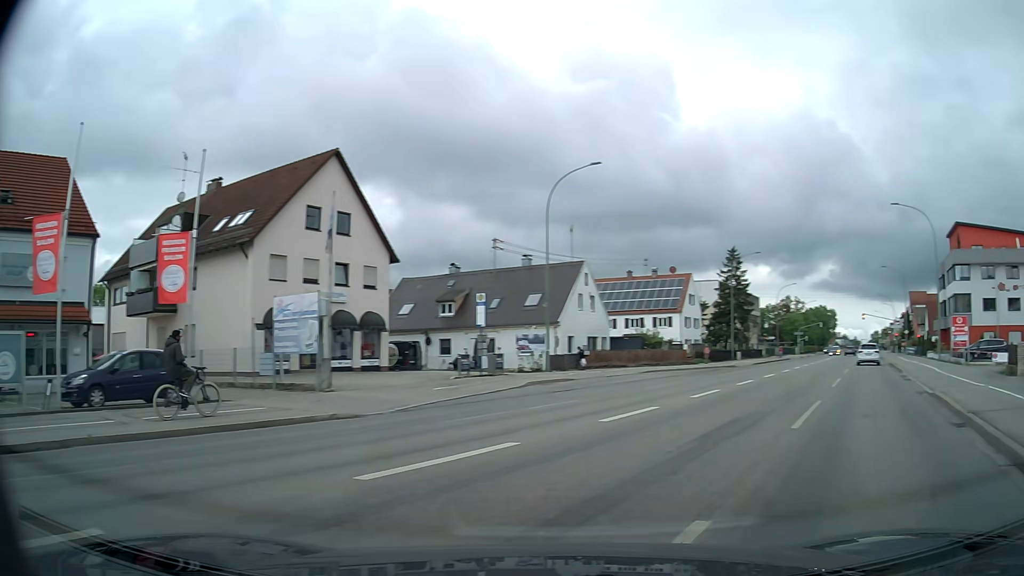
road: tertiary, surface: asphalt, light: Day
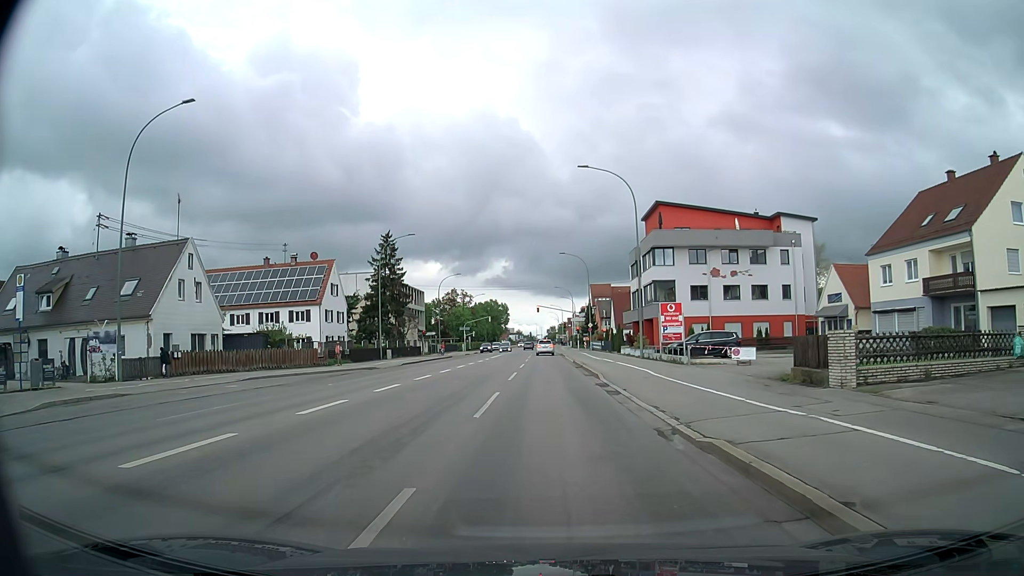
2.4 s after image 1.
(+4.6, +10.0) m; +31°
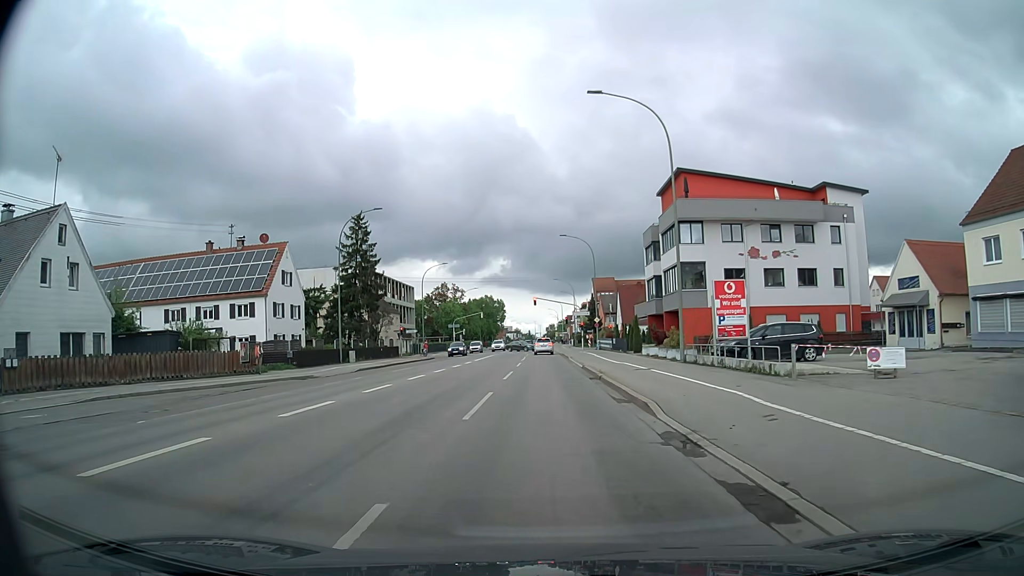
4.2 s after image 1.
(0.0, +13.0) m; 0°
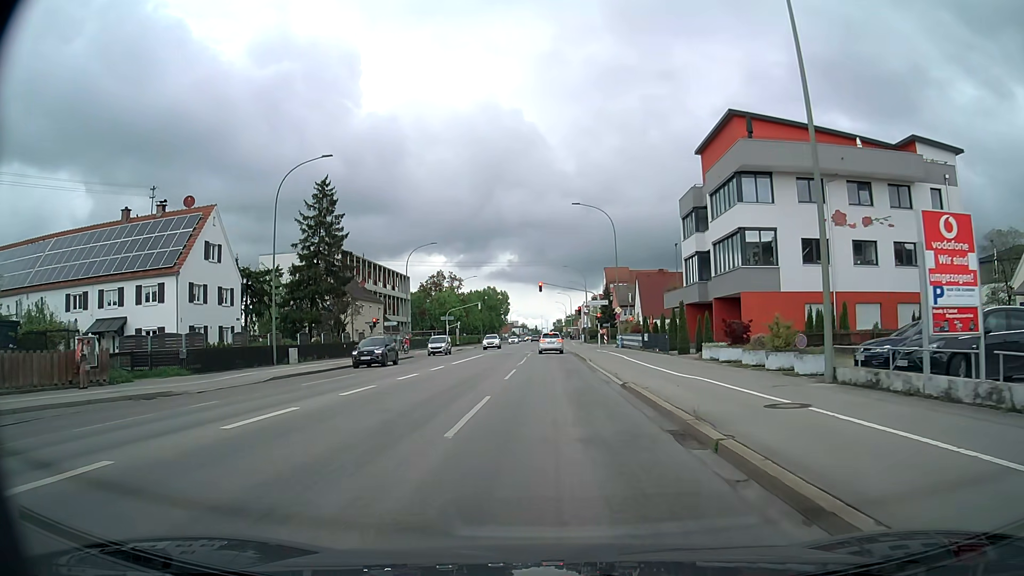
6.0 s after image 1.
(-0.1, +14.7) m; -1°
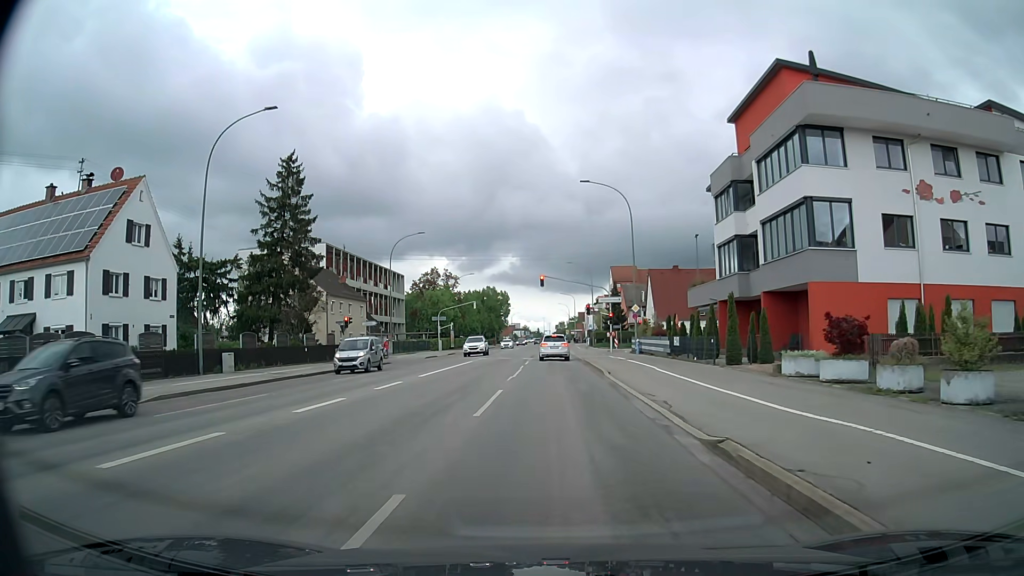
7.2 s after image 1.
(0.0, +9.2) m; 0°
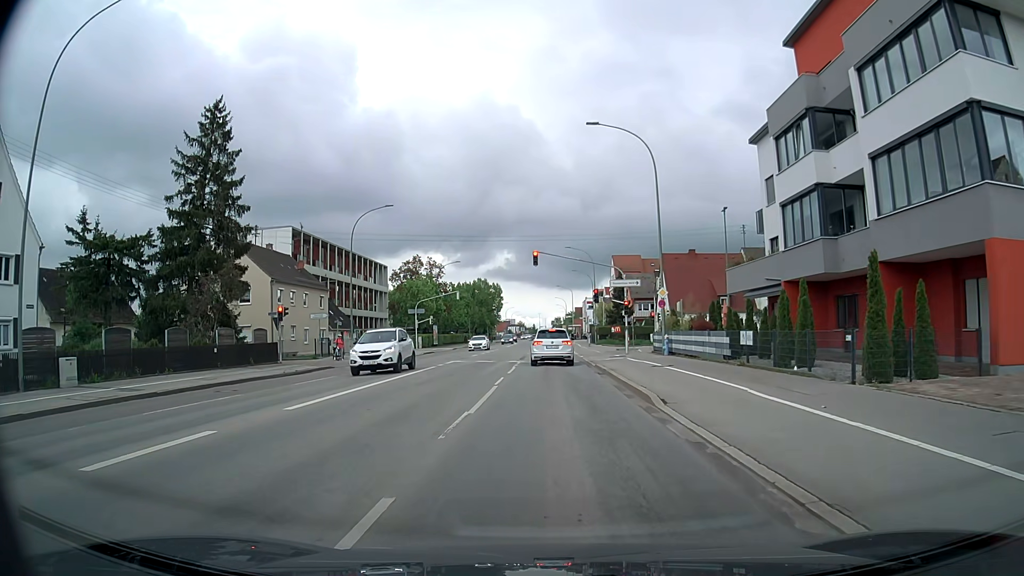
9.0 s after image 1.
(+0.1, +12.2) m; 0°
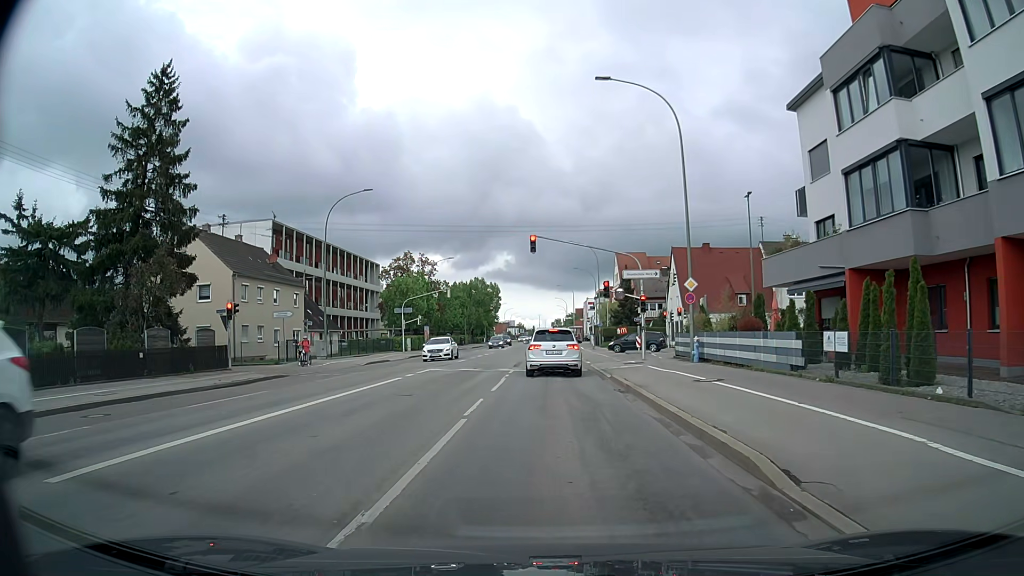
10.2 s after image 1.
(0.0, +6.6) m; 0°
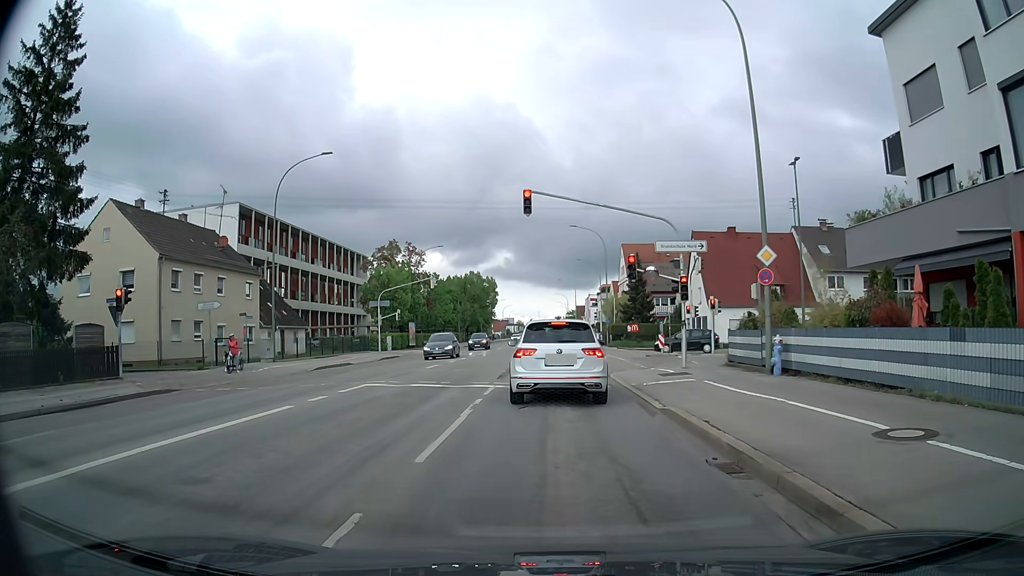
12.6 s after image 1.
(+0.1, +9.4) m; +2°
